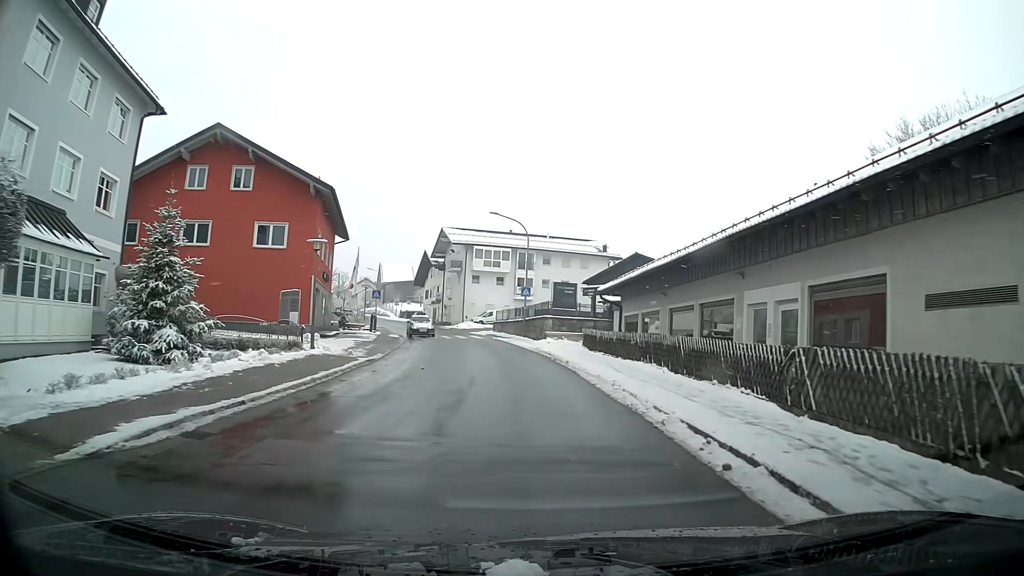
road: tertiary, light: Day
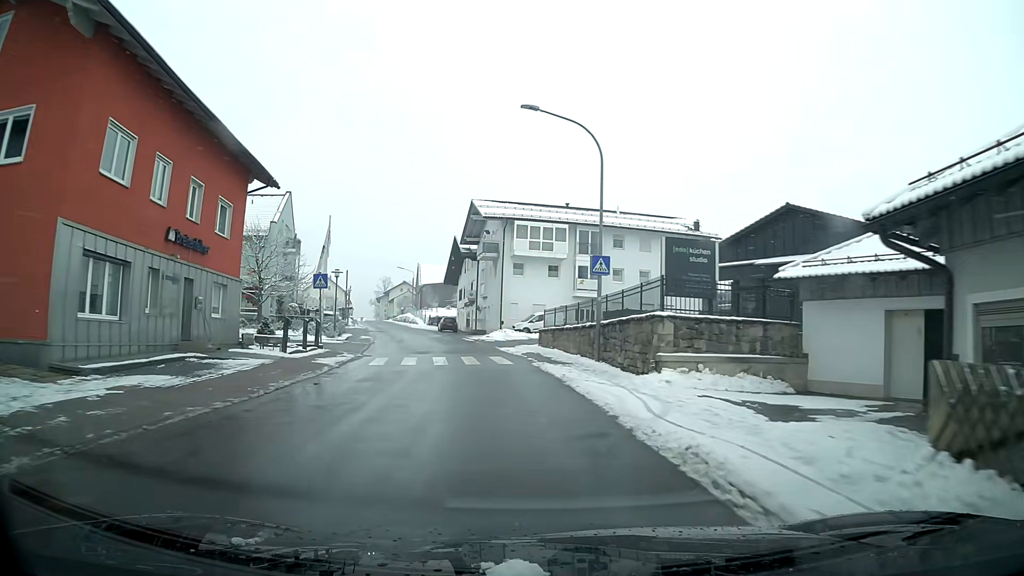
(-0.7, +23.7) m; -5°
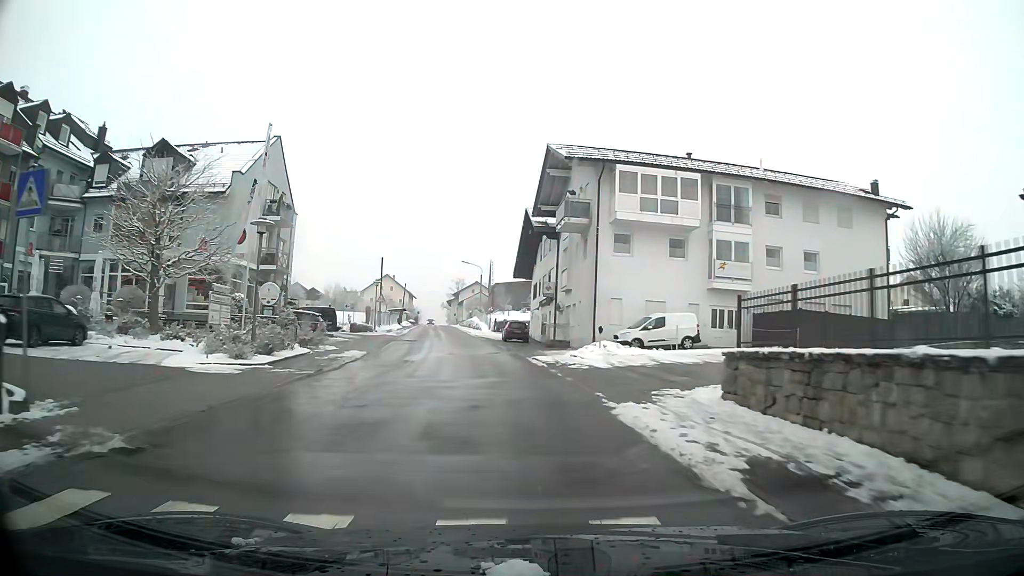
(-1.3, +20.9) m; -7°
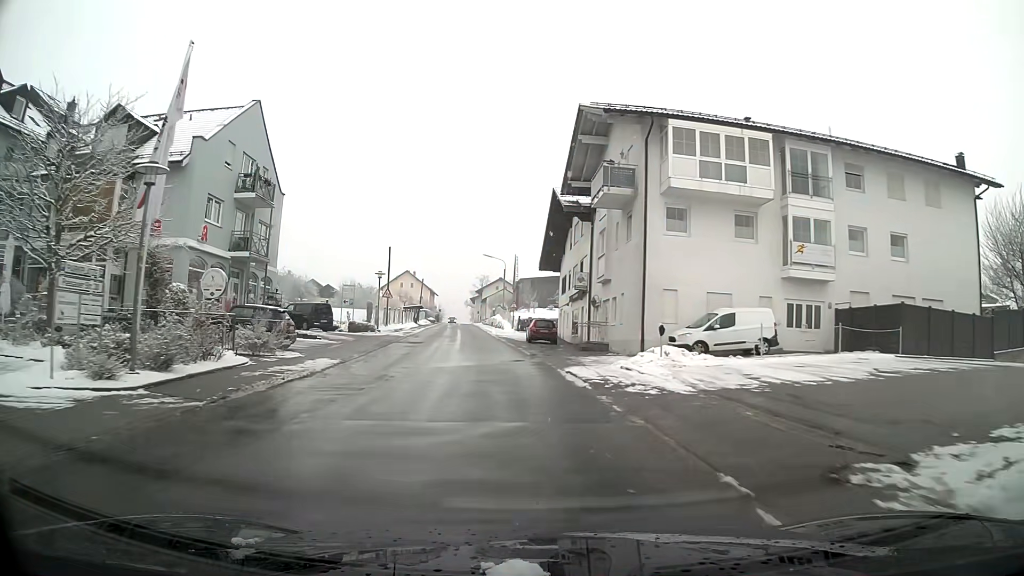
(-0.1, +7.4) m; -2°
(0, +10) (-1, +20) (-2, +30) (-2, +40) (-3, +50) (-4, +60) (-5, +70) (-6, +80) (-7, +90) (-8, +100) m
